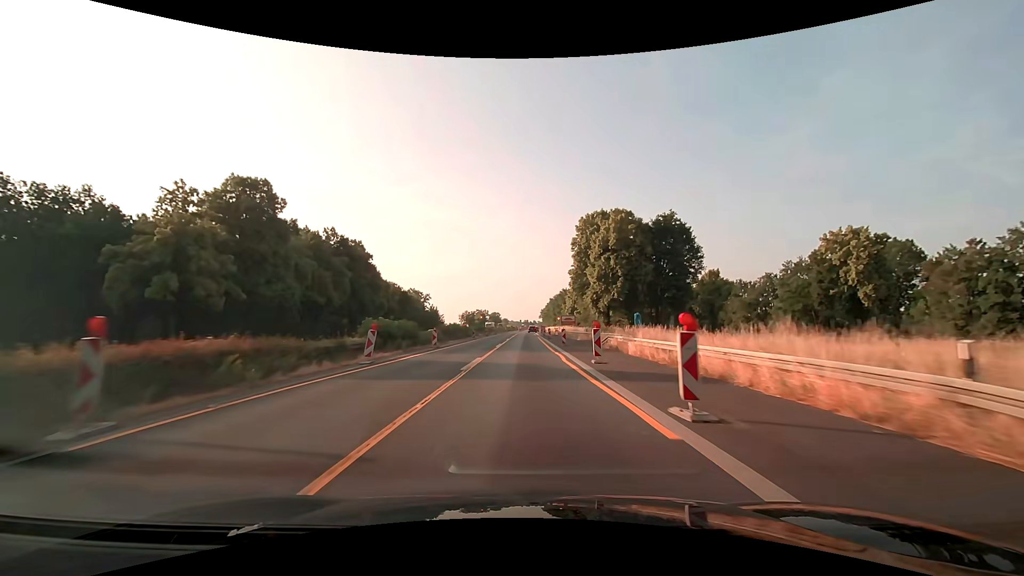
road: motorway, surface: asphalt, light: Day
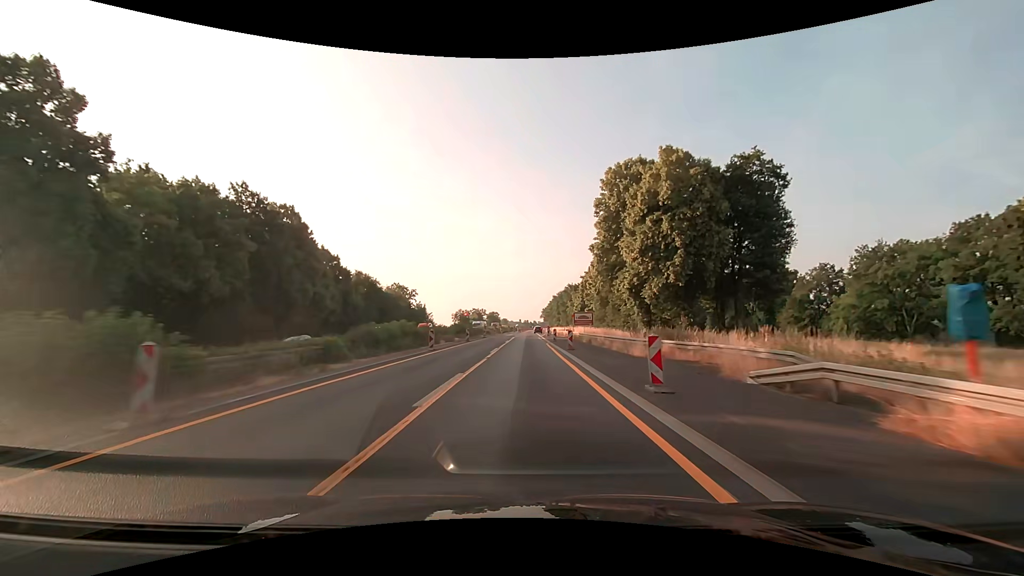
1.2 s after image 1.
(0.0, +25.1) m; 0°
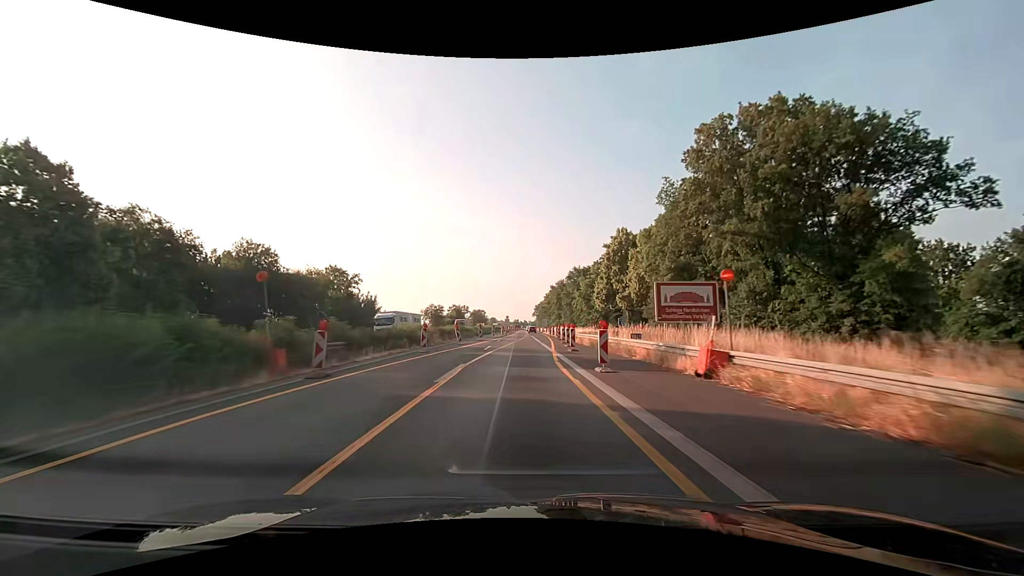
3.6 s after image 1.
(+0.4, +50.2) m; +1°
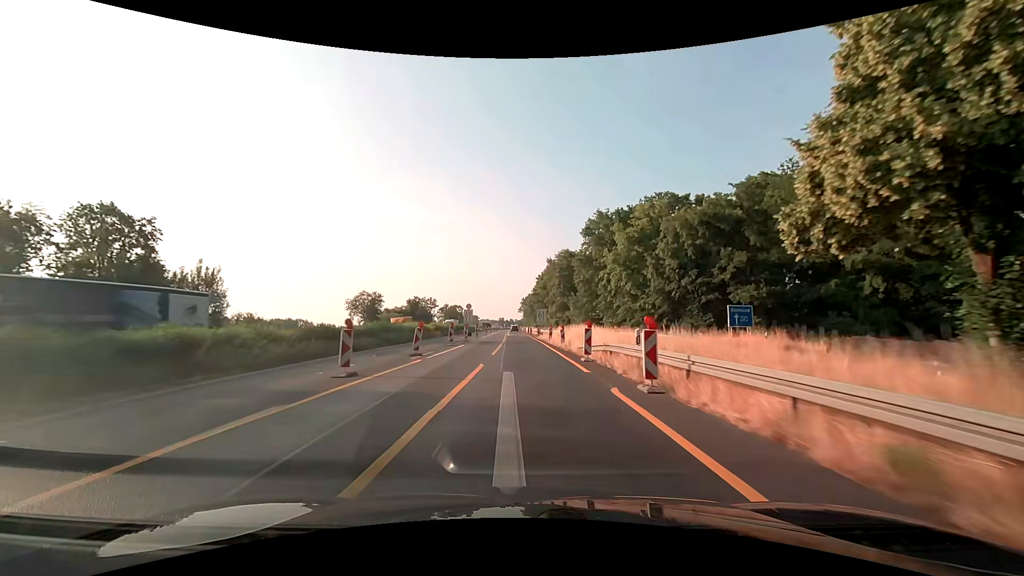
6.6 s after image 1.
(+1.2, +62.8) m; +1°
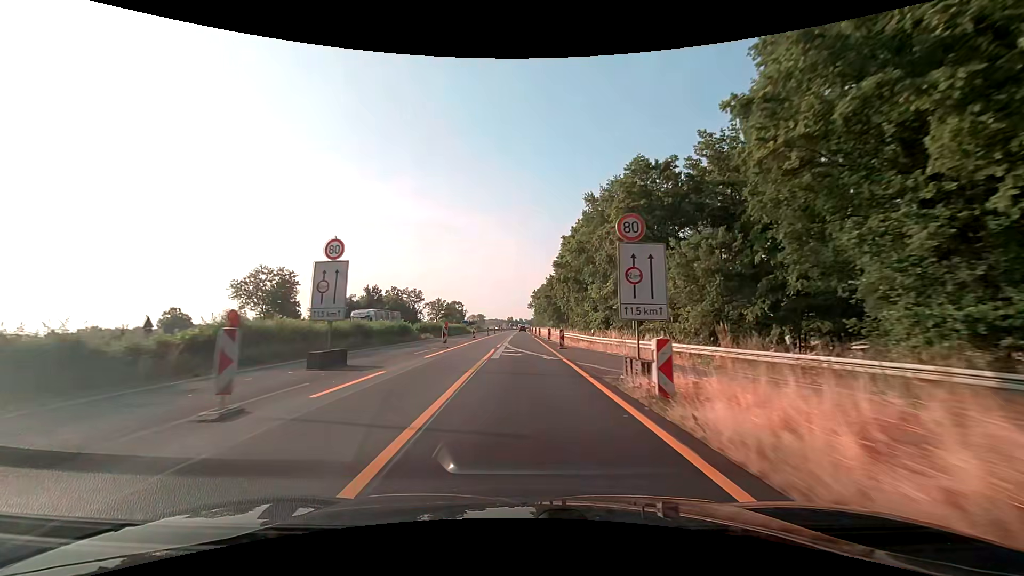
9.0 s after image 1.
(-0.5, +50.2) m; -1°
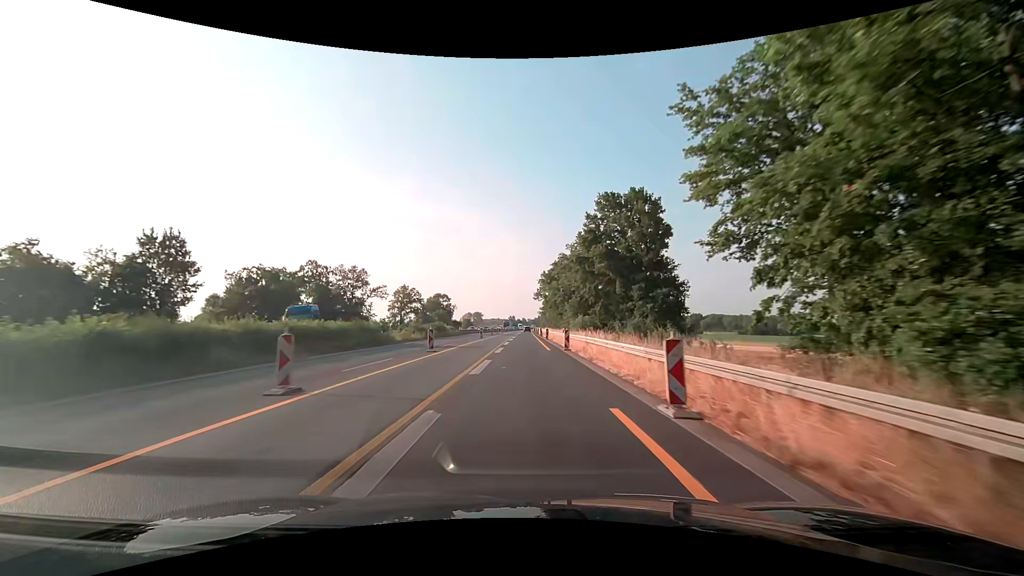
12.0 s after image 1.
(-0.2, +62.6) m; -1°
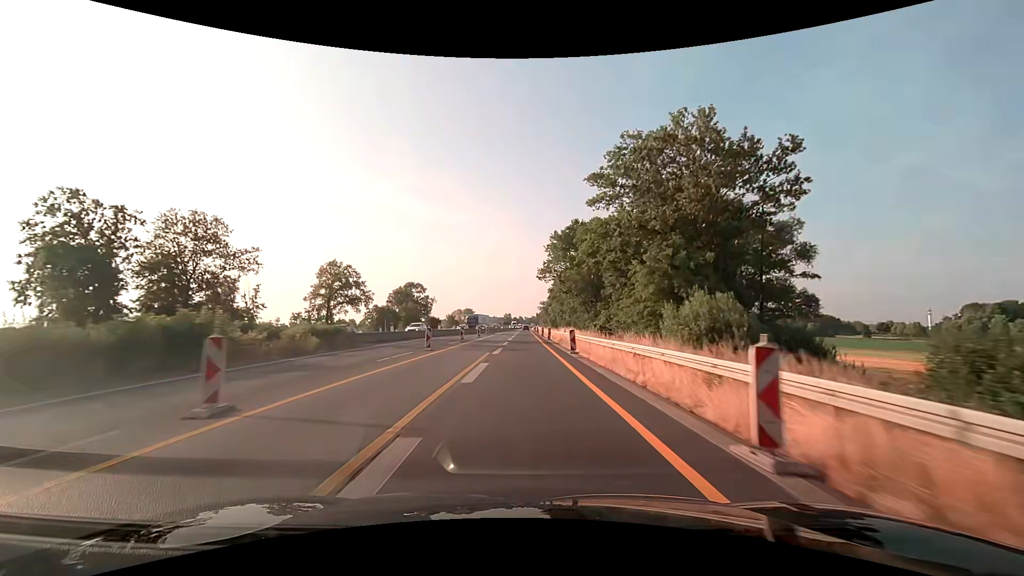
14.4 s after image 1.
(+0.2, +50.0) m; +1°
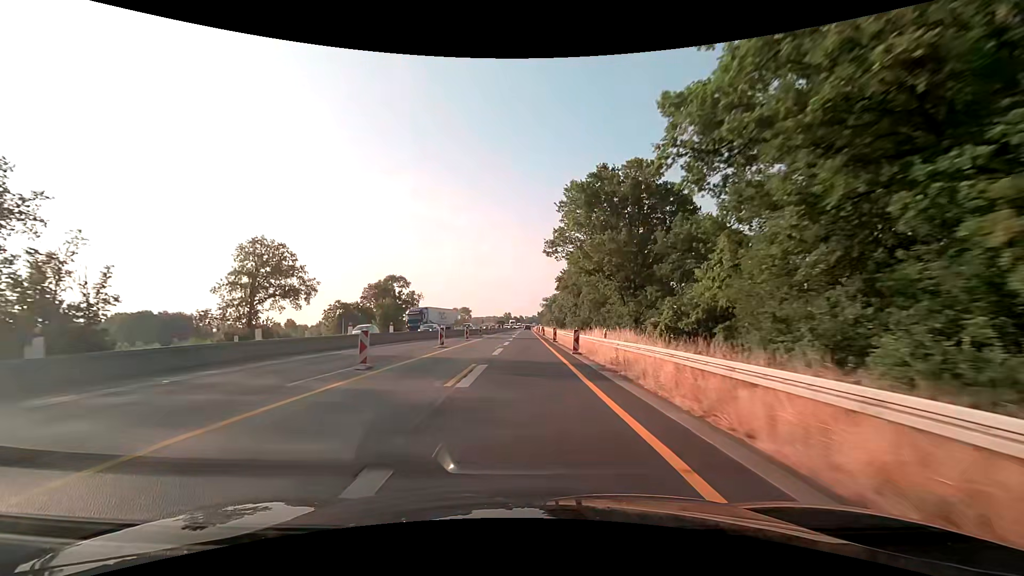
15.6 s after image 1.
(0.0, +25.0) m; 0°
(0, +10) (0, +20) (0, +30) (0, +40) (0, +50) (0, +60) (0, +70) (0, +80) (0, +90) (0, +100) m
